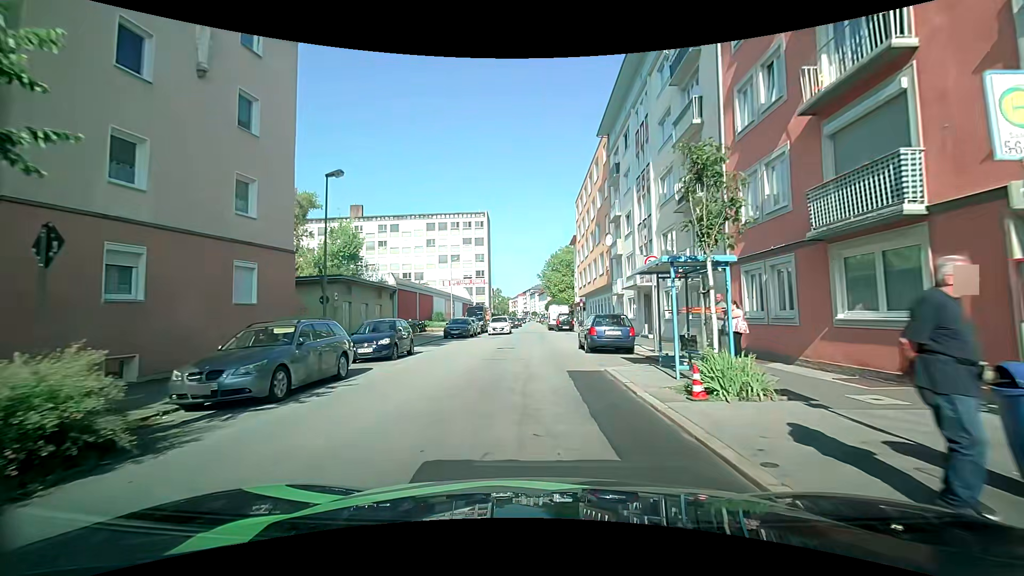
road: tertiary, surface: asphalt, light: Day
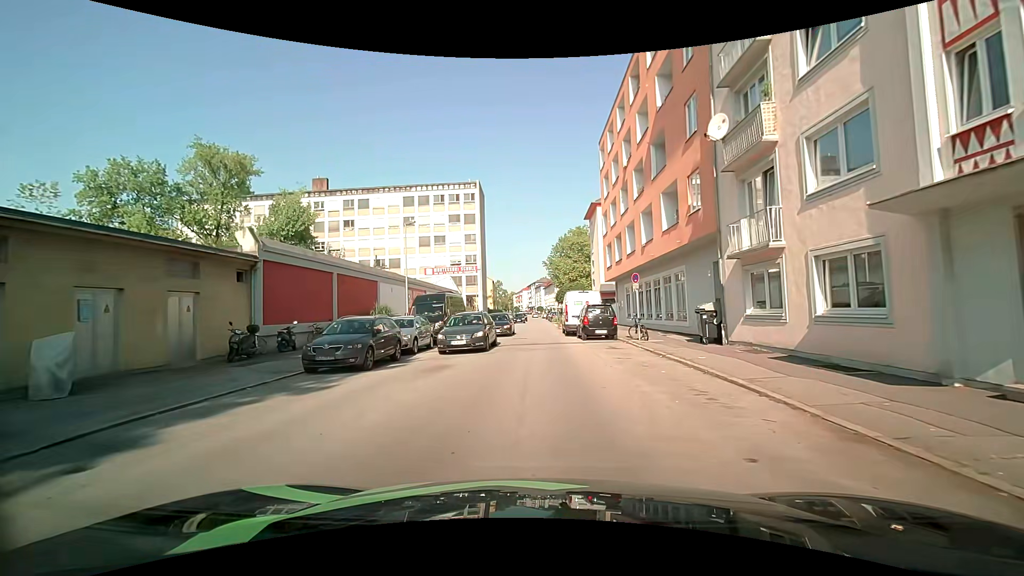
(+0.1, +21.7) m; 0°
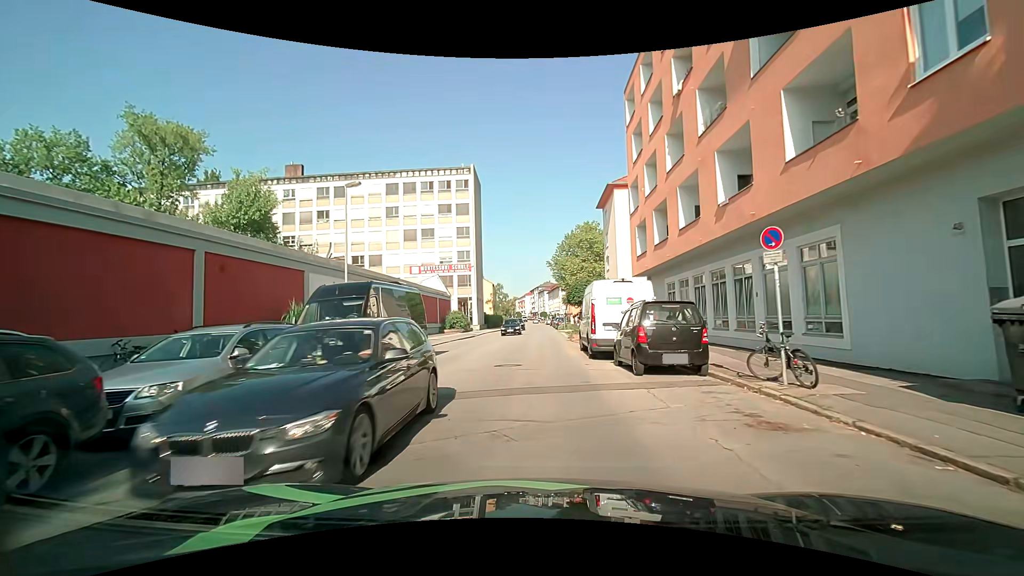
(0.0, +12.0) m; -1°
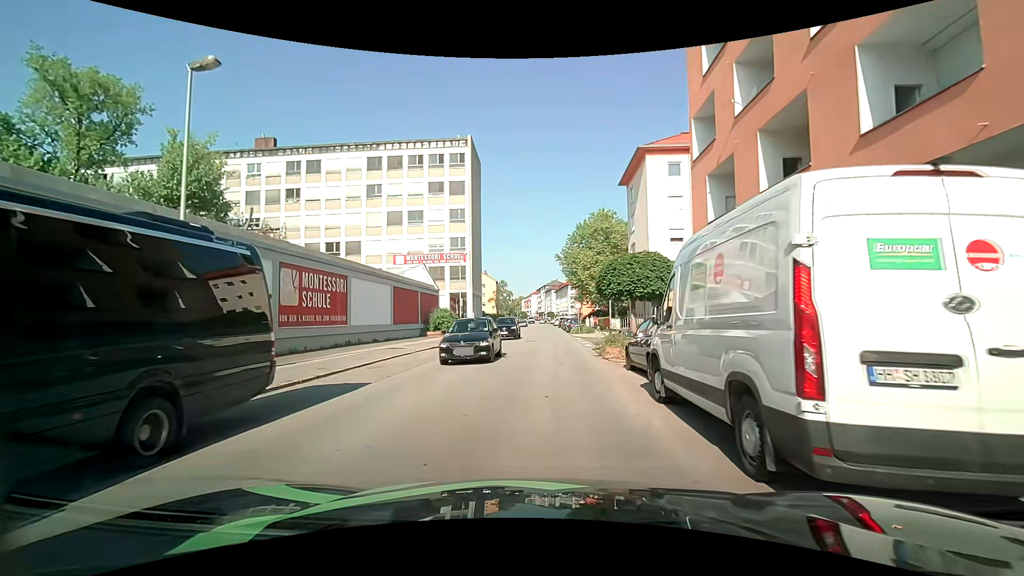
(0.0, +11.8) m; -1°
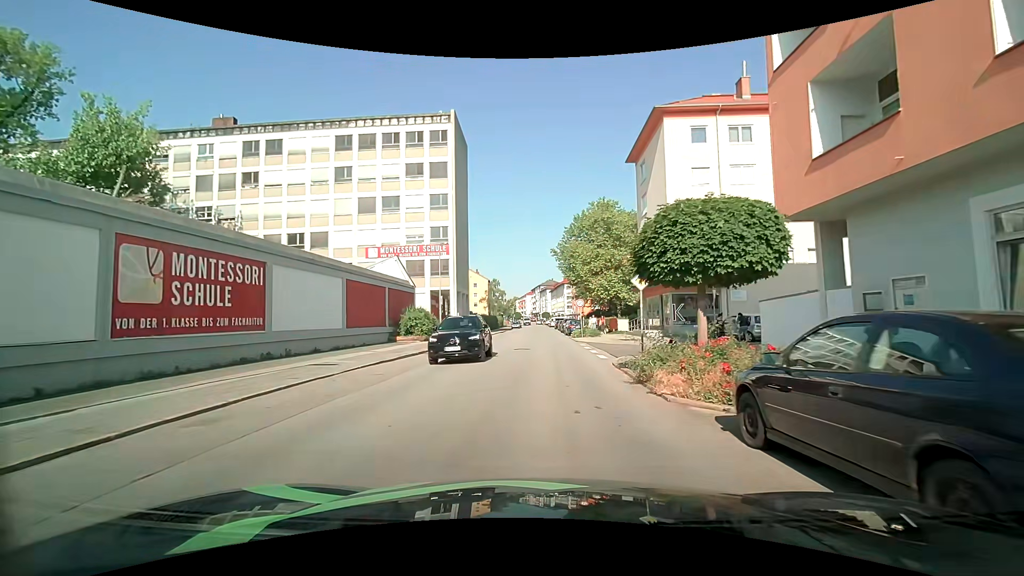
(+0.1, +8.1) m; +2°
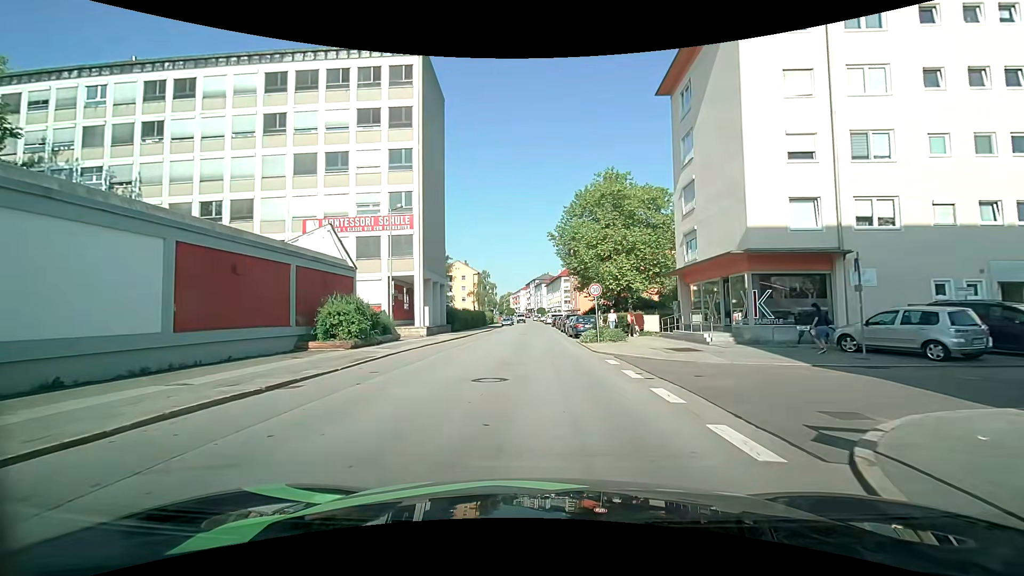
(-0.2, +13.3) m; -1°
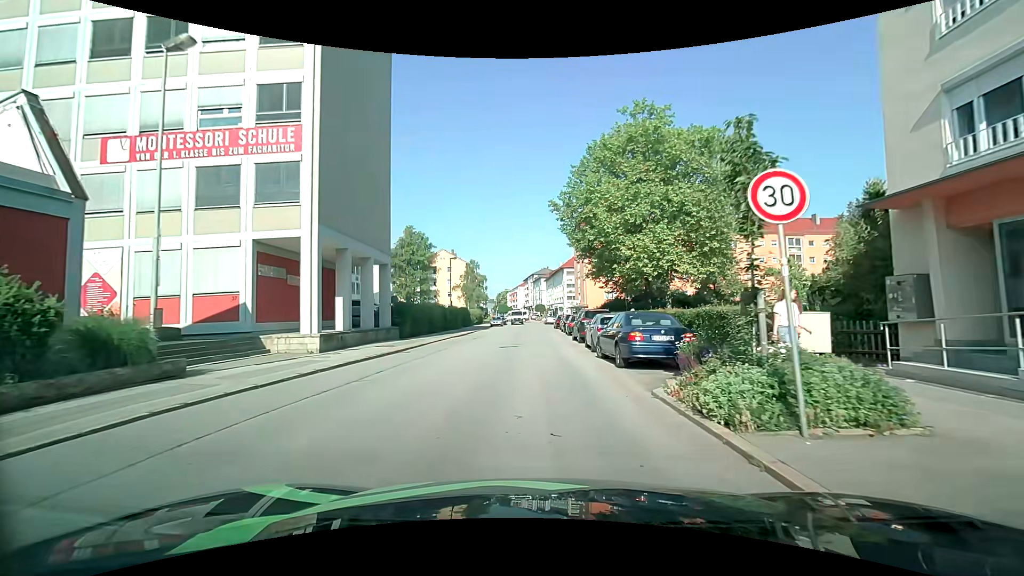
(+0.2, +18.7) m; 0°
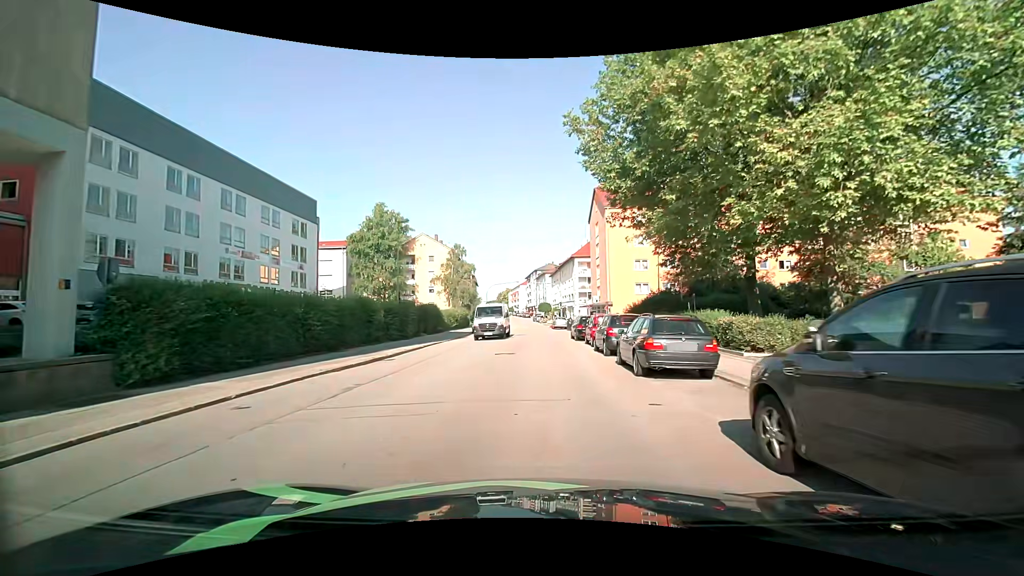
(-0.1, +22.9) m; 0°
(0, +10) (0, +20) (0, +30) (0, +40) (0, +50) (-1, +60) (-1, +70) (-1, +80) (-2, +90) (-2, +100) m
